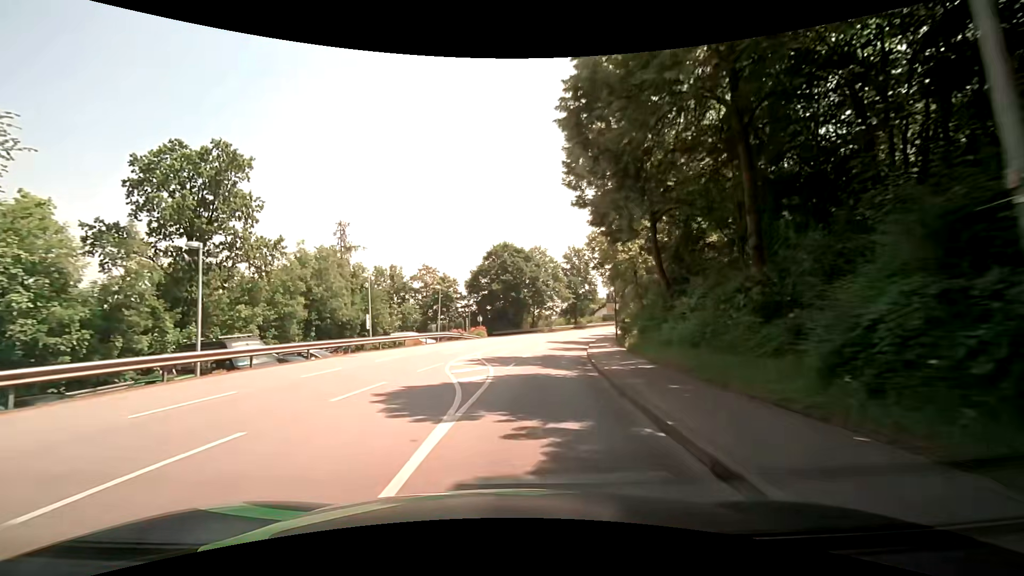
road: tertiary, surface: asphalt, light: Day
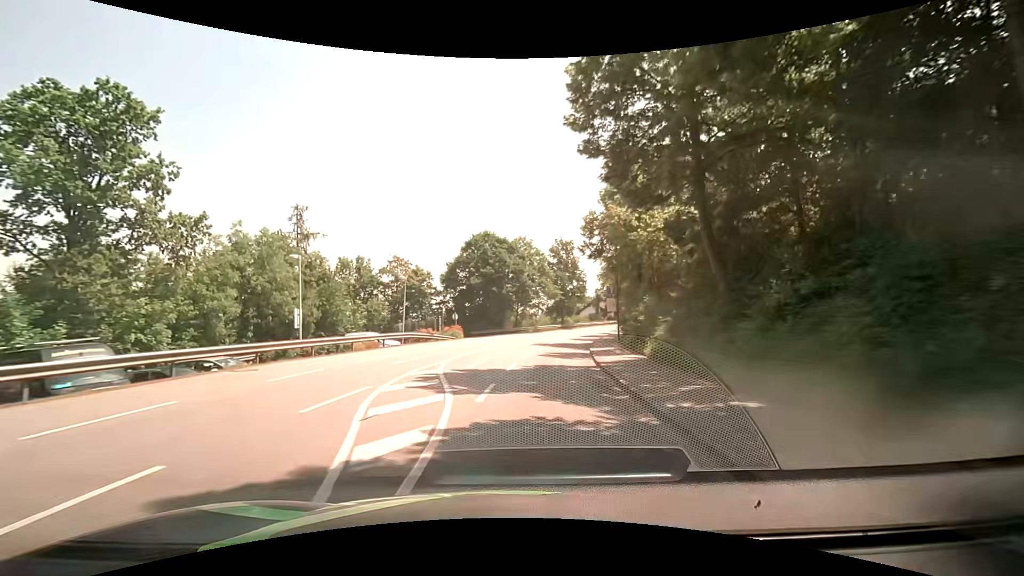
(+0.2, +7.5) m; +2°
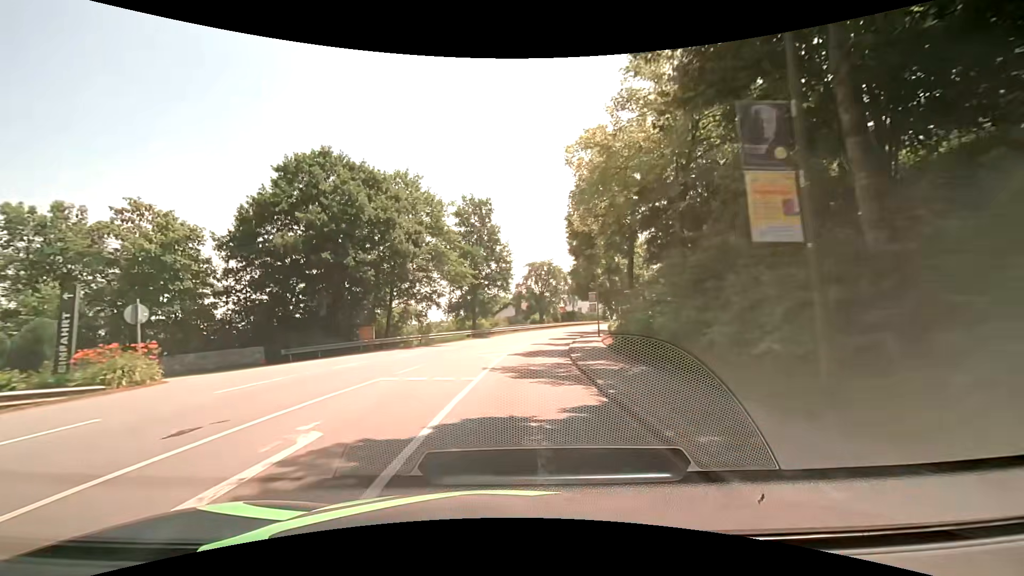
(+3.0, +29.9) m; +11°
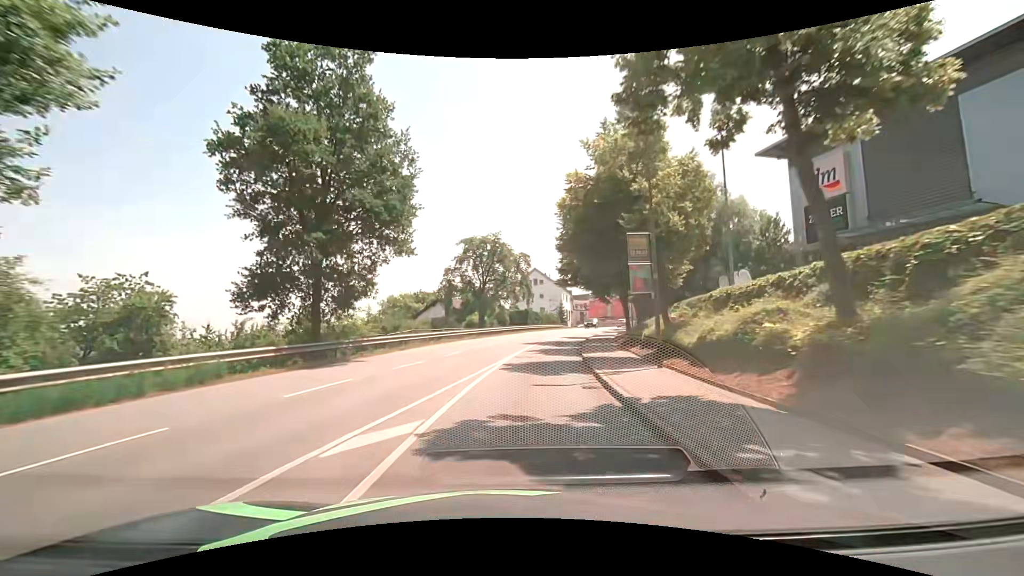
(+1.6, +30.0) m; +7°
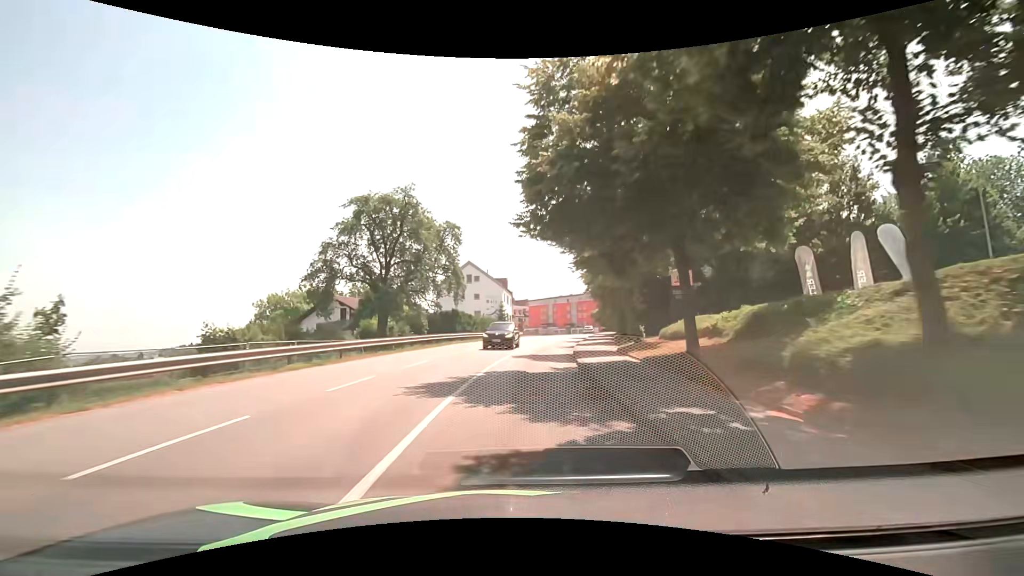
(+1.2, +22.5) m; +7°
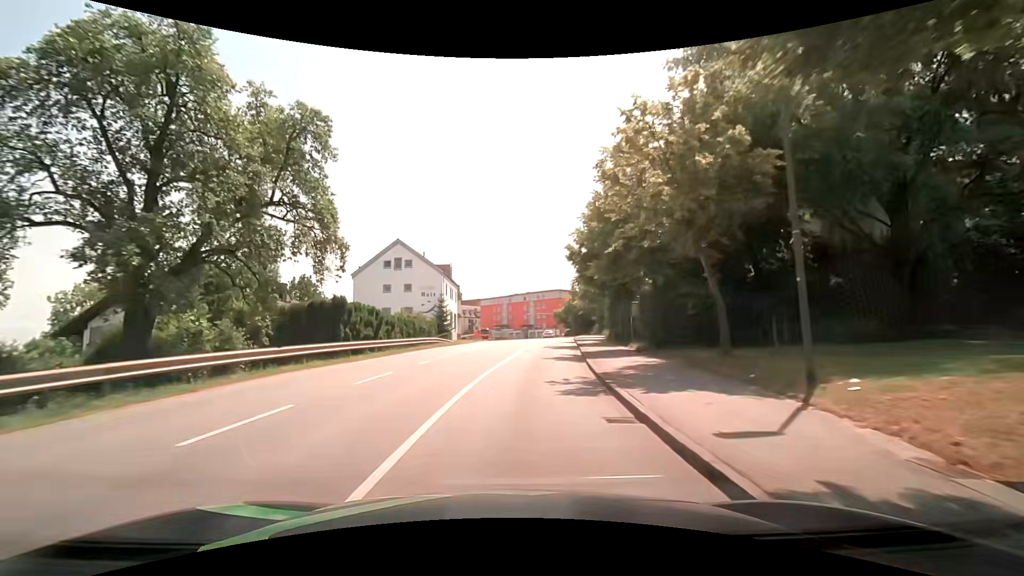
(+1.1, +22.4) m; +6°
(0, +10) (+1, +20) (+2, +30) (+3, +40) (+5, +50) (+6, +60) (+7, +70) (+7, +80) (+7, +90) (+7, +100) m
